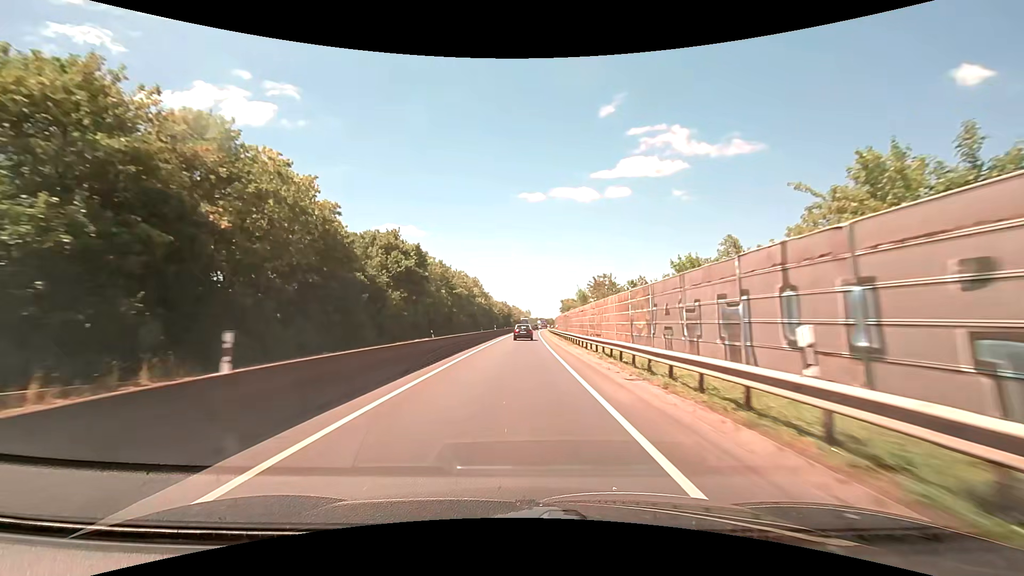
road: trunk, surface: asphalt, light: Day
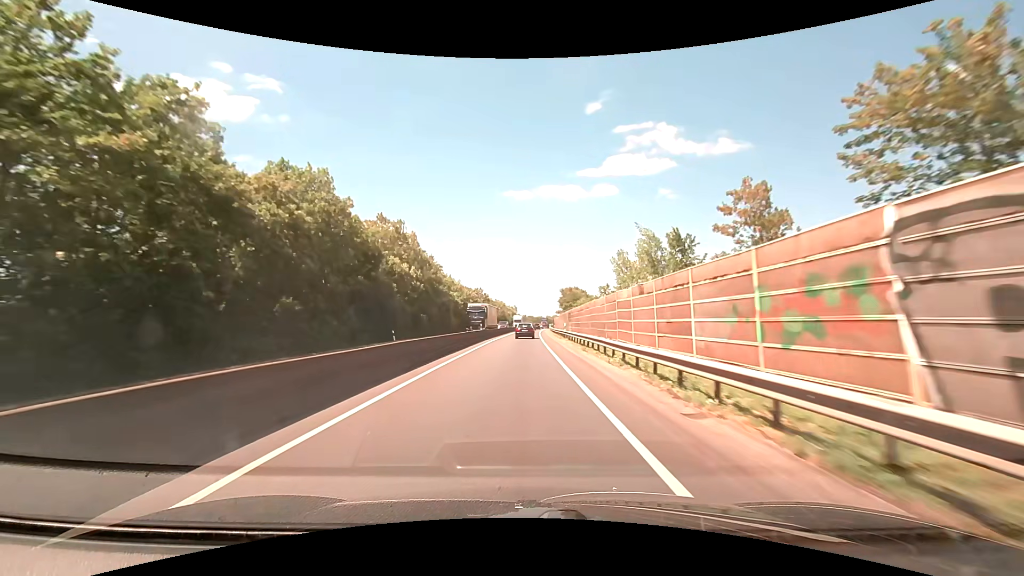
(+0.5, +65.4) m; +1°
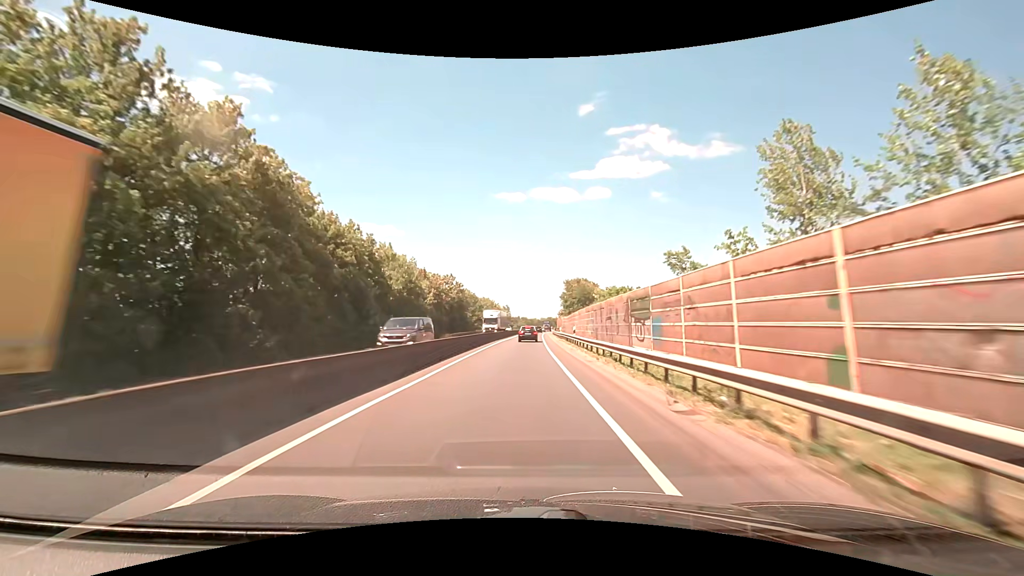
(+0.2, +39.0) m; +1°
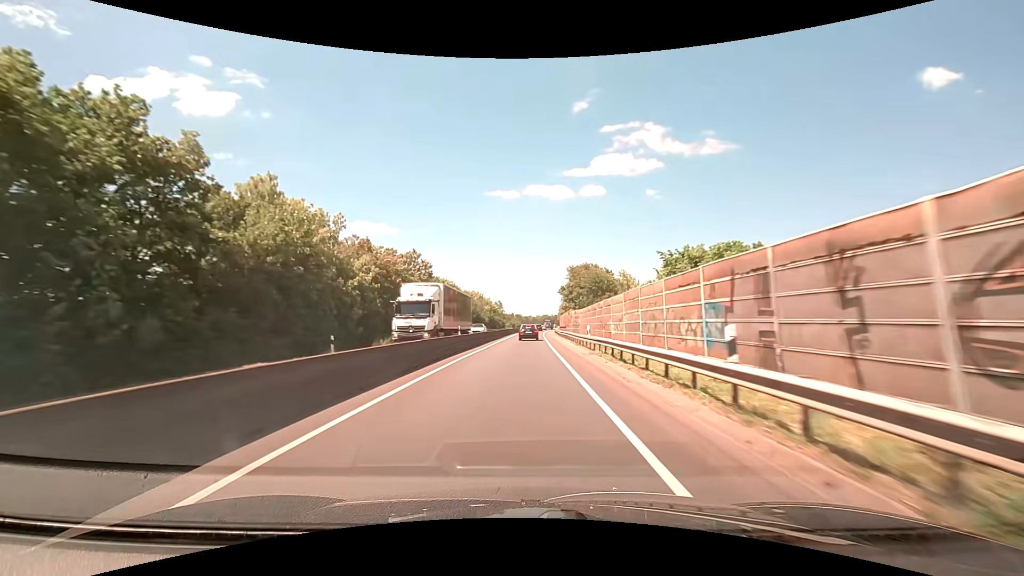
(+0.2, +25.8) m; +1°
(0, +10) (0, +20) (0, +30) (0, +40) (+1, +50) (+1, +60) (+1, +70) (+2, +80) (+2, +90) (+3, +100) m
